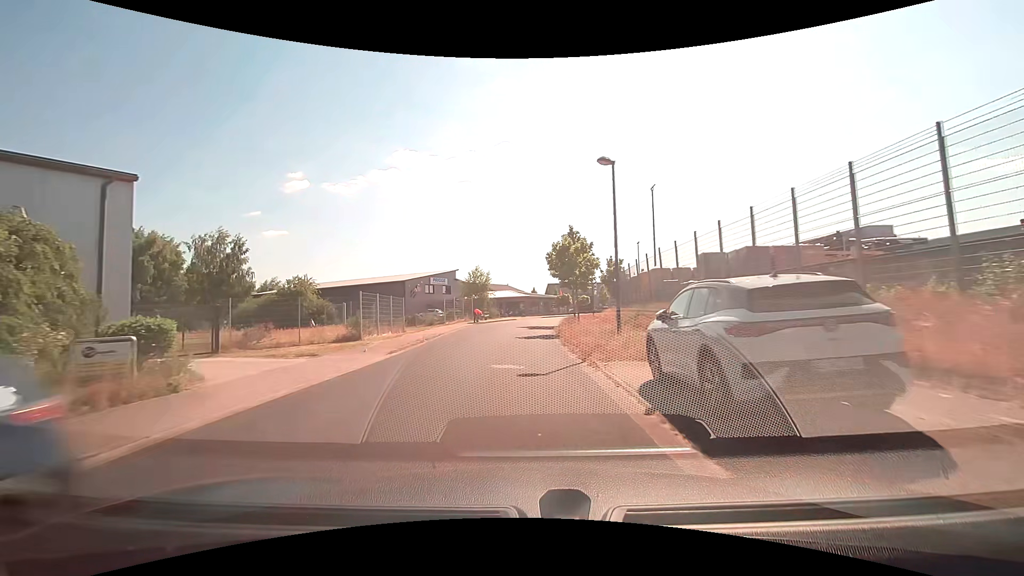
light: Day
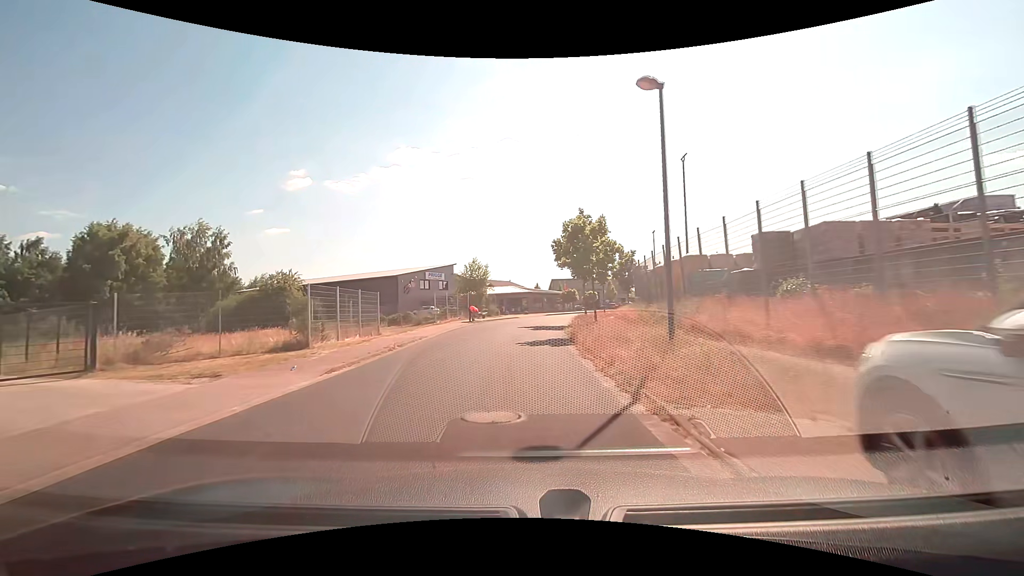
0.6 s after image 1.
(0.0, +5.6) m; 0°
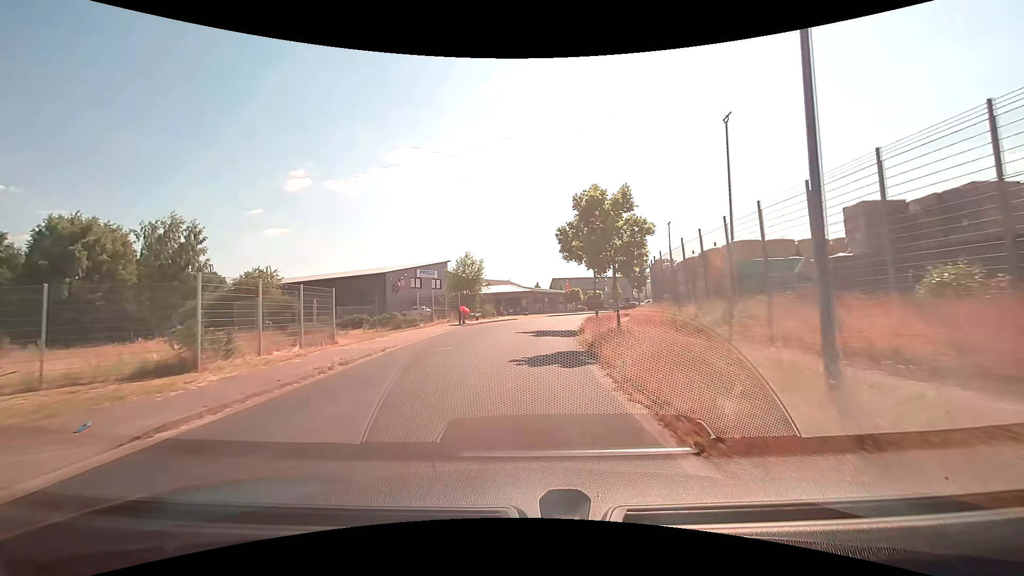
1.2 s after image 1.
(0.0, +5.6) m; 0°
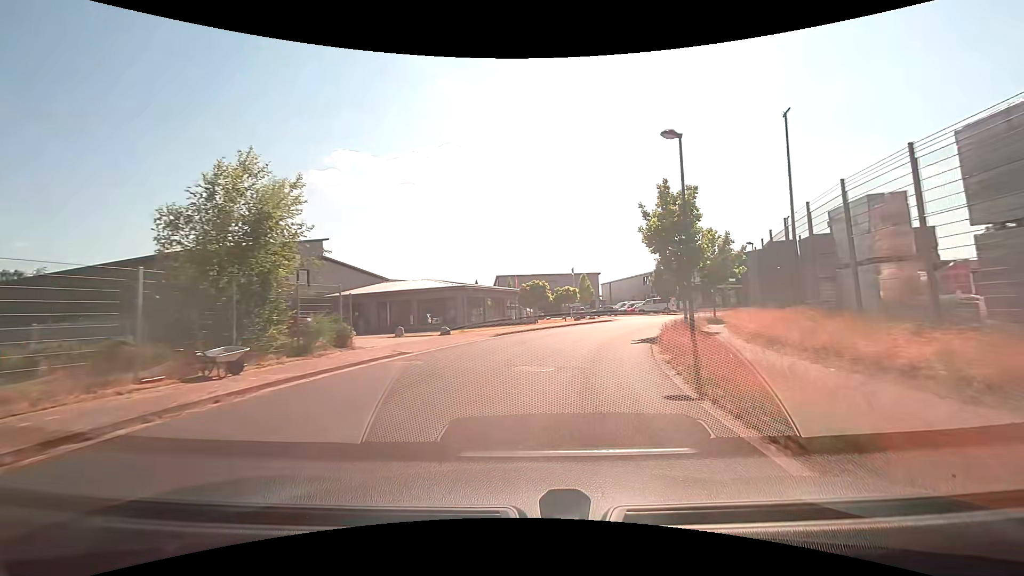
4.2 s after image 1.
(+0.8, +27.9) m; +6°
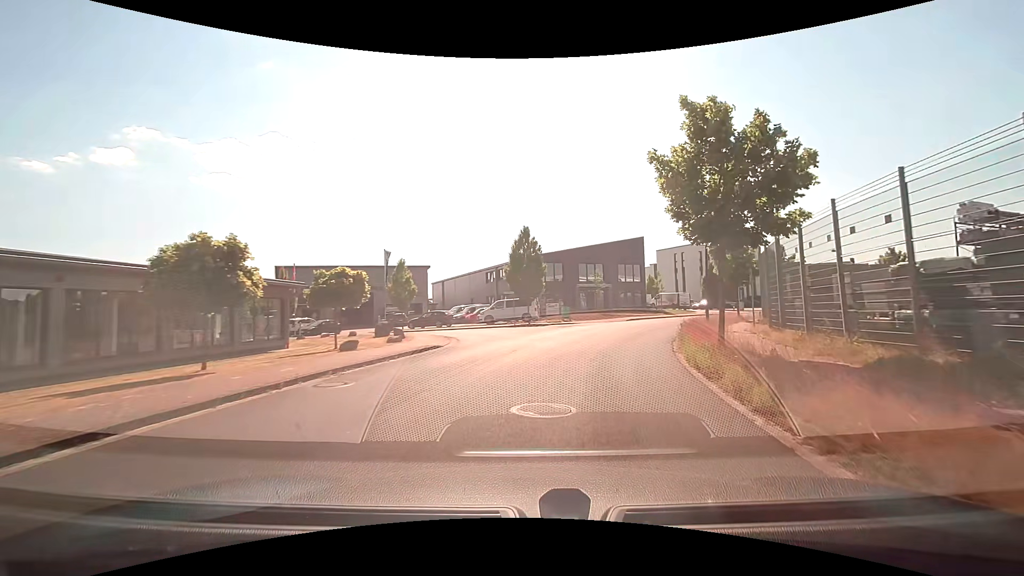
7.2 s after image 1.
(+3.9, +24.2) m; +19°
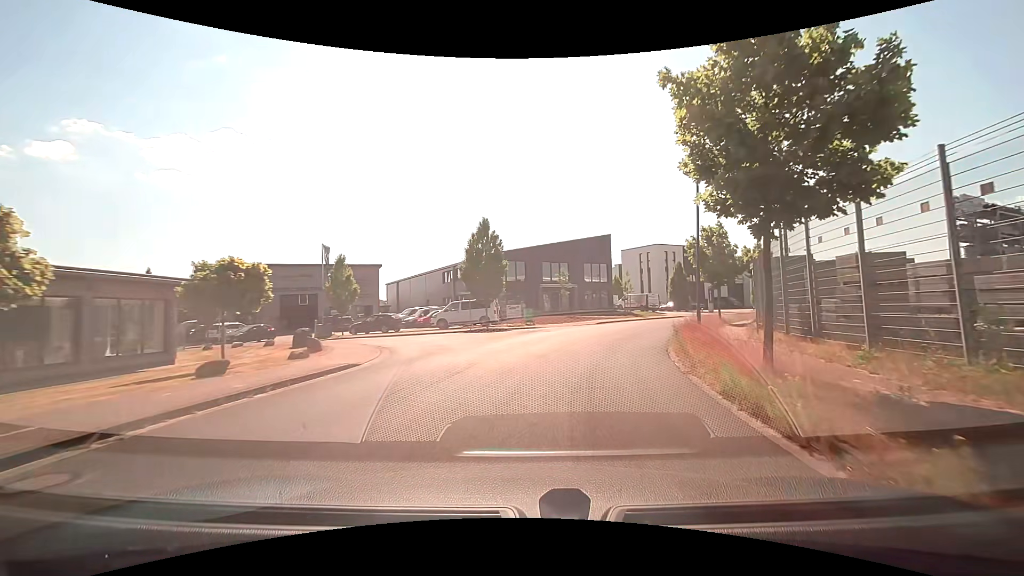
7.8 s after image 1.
(+0.2, +4.5) m; +4°
